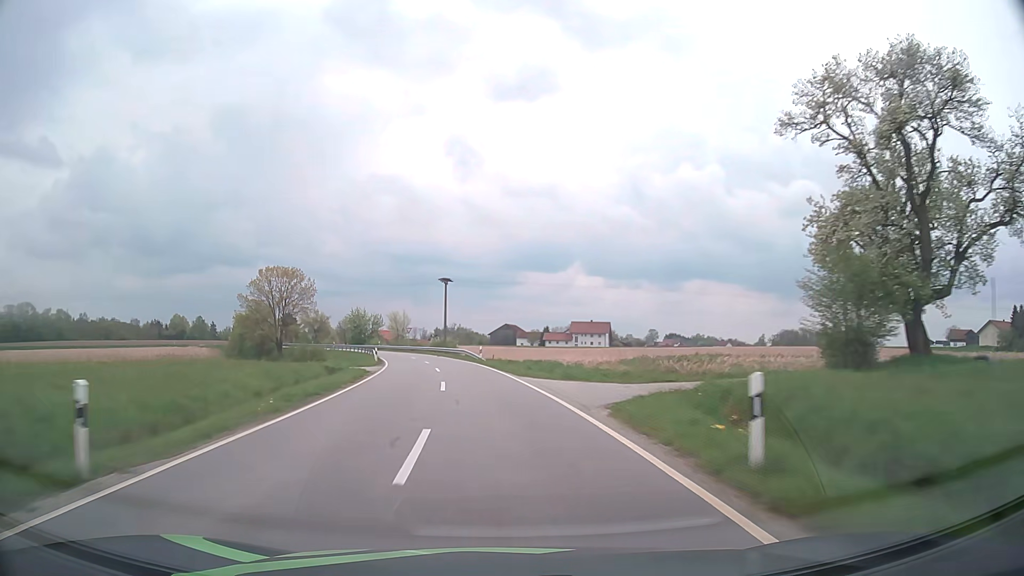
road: tertiary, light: Day
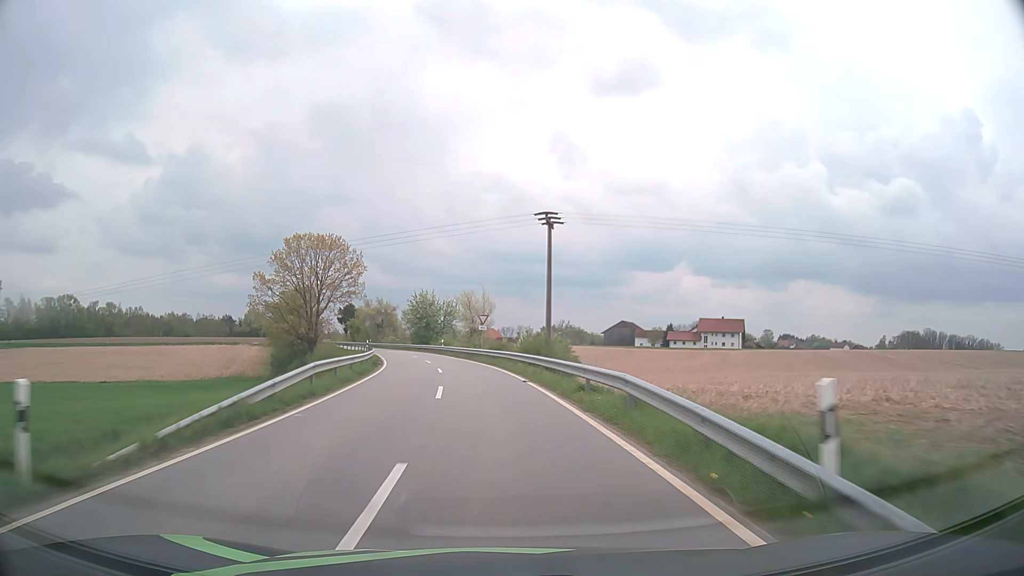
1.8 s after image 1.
(-3.4, +39.3) m; -9°
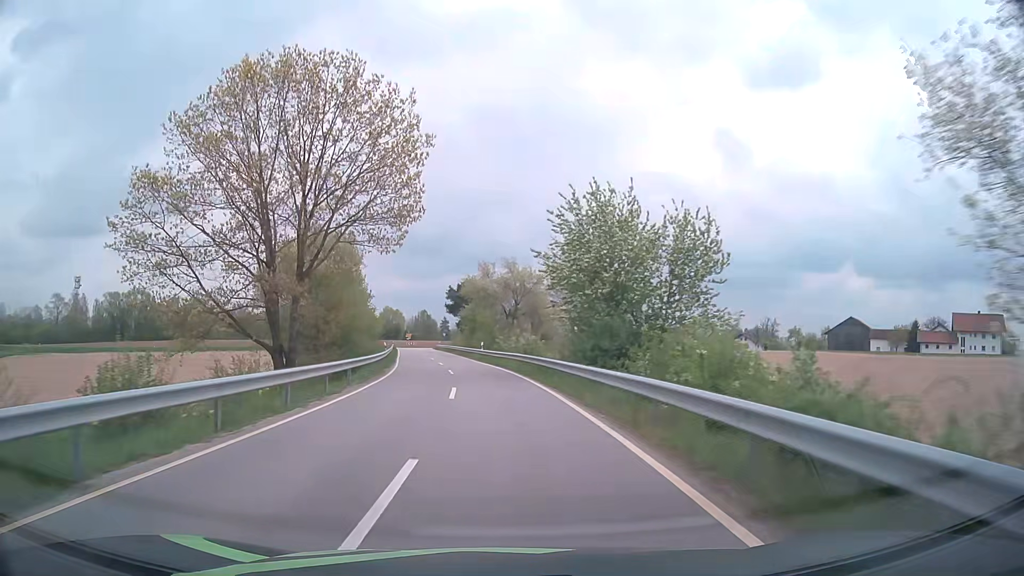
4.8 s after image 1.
(-7.5, +60.1) m; -15°
(0, +10) (-1, +20) (-1, +30) (-3, +40) (-4, +50) (-6, +60) (-7, +70) (-9, +79) (-11, +89) (-12, +99) m
